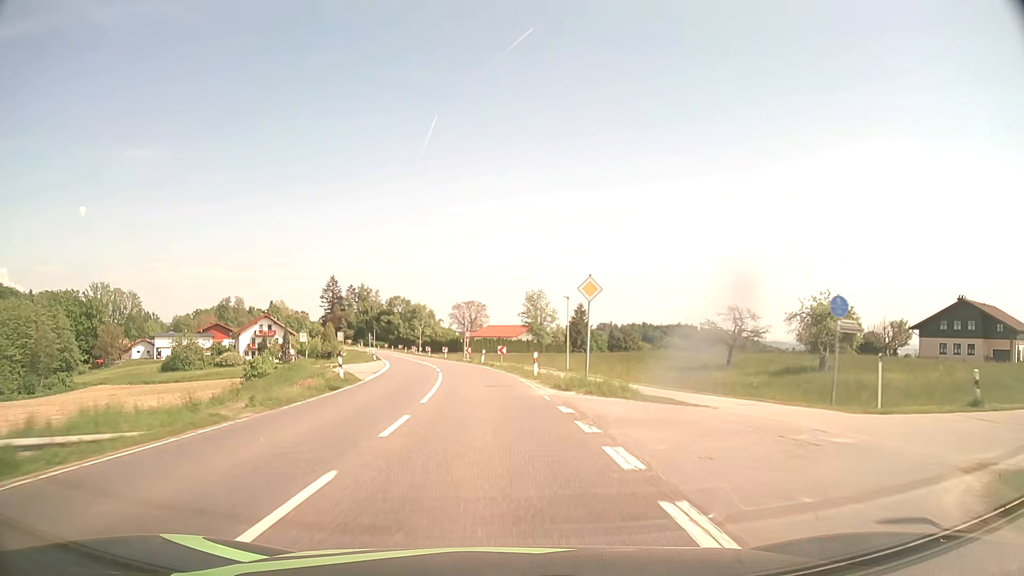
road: secondary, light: Day
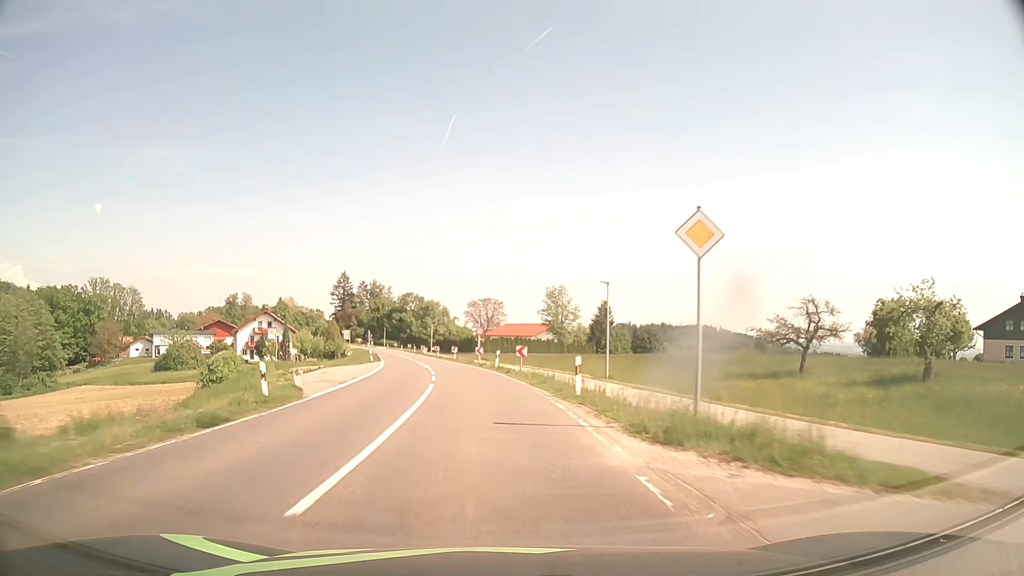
(-0.1, +10.8) m; -1°
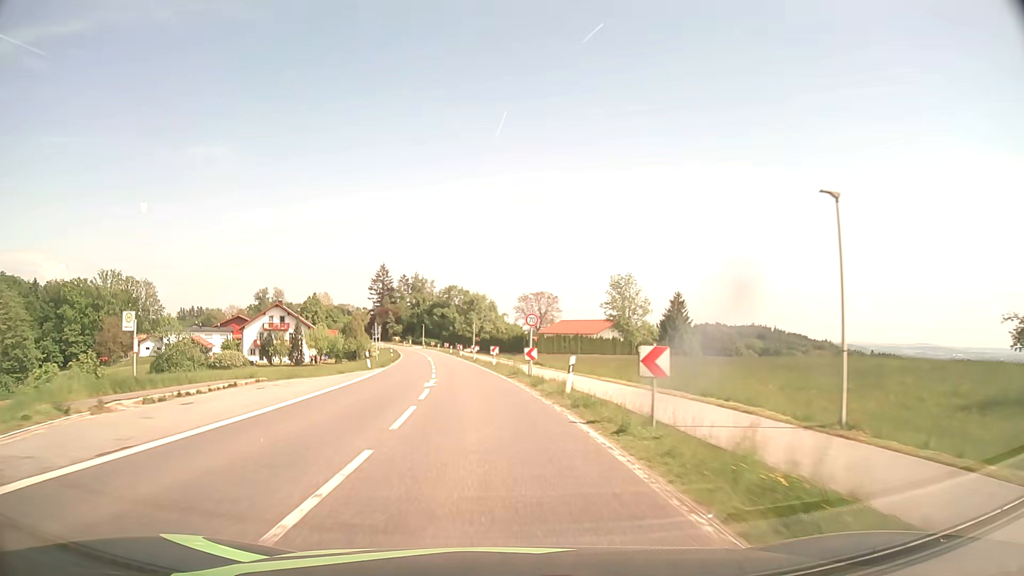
(-0.7, +21.6) m; -4°
